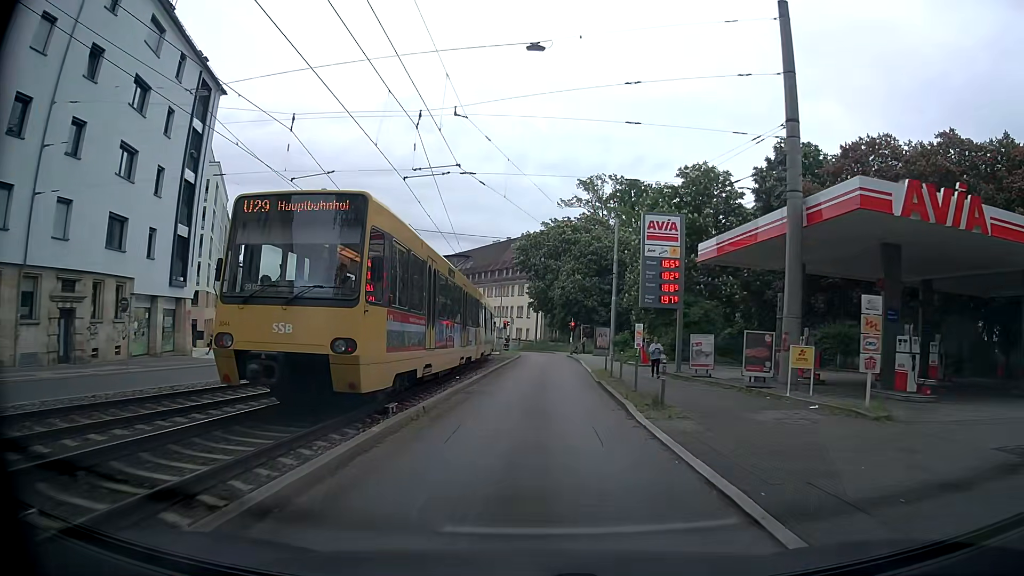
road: tertiary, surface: asphalt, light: Day
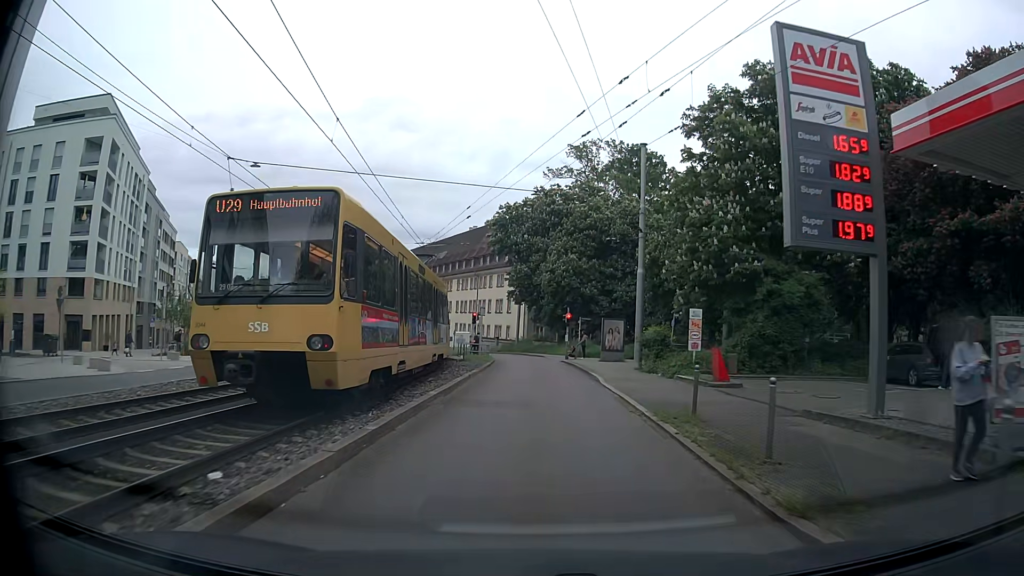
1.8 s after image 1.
(+0.4, +18.1) m; +2°
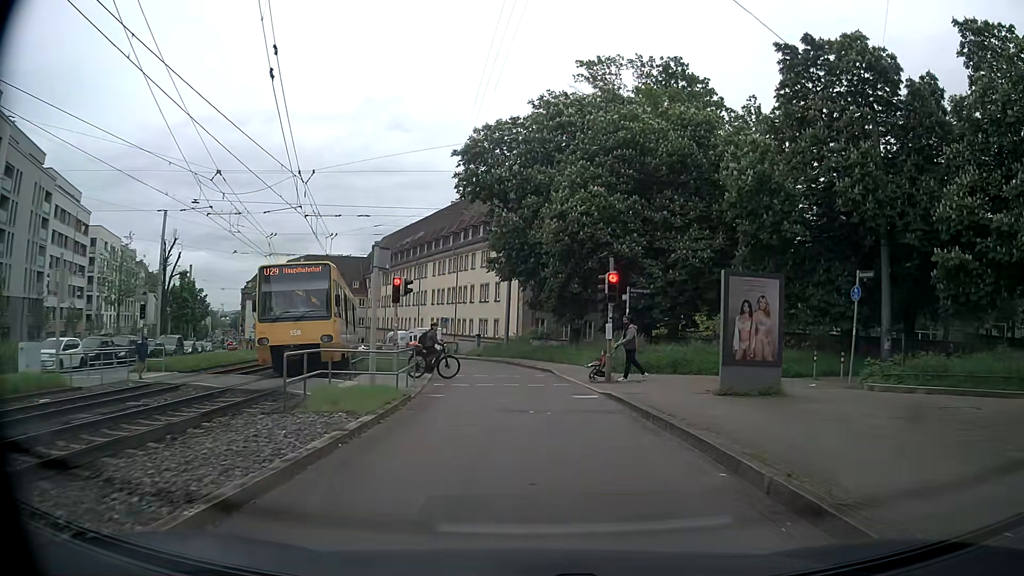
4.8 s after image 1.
(+0.3, +25.9) m; 0°
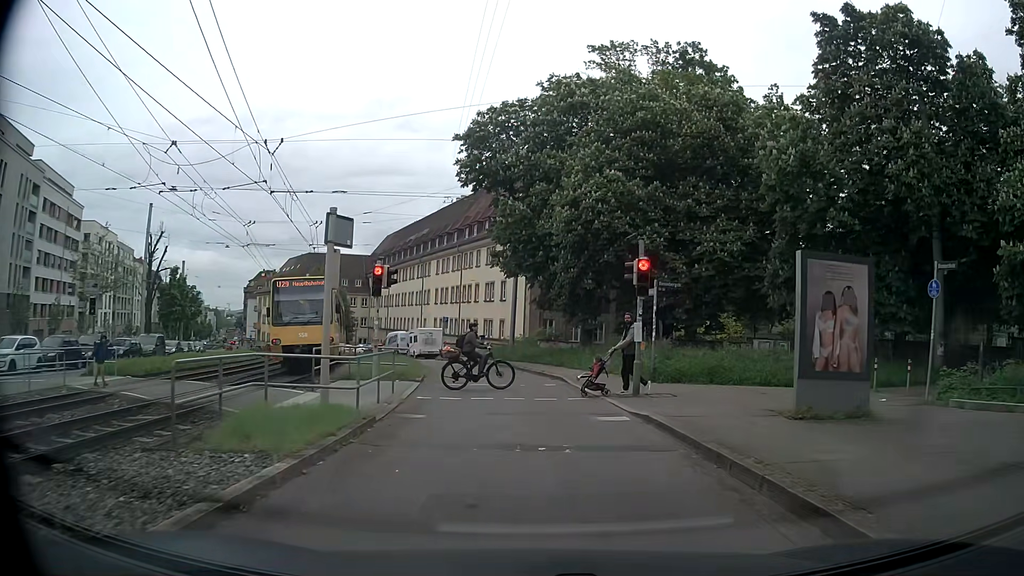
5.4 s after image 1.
(0.0, +3.6) m; -2°
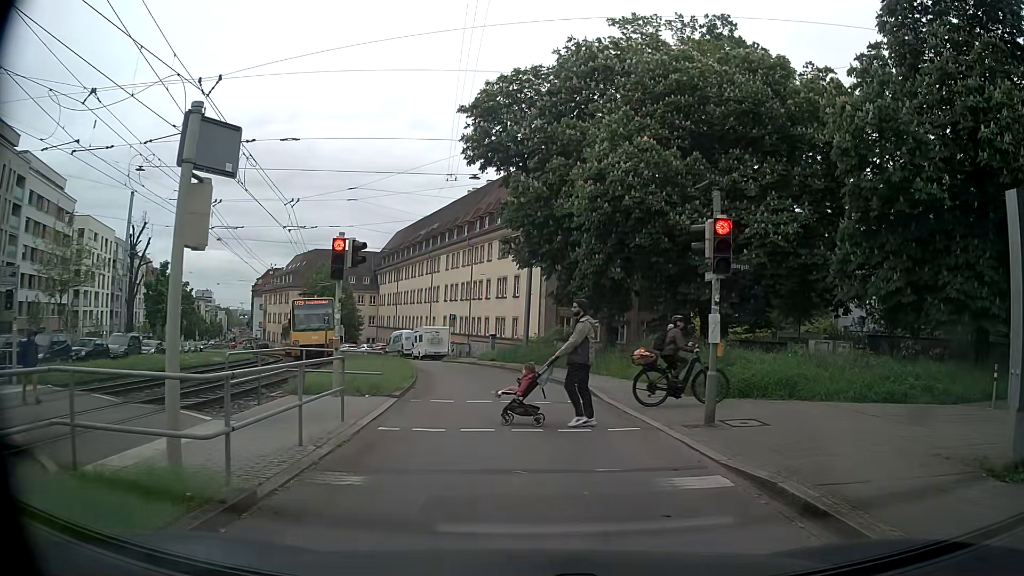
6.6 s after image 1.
(+0.1, +4.6) m; 0°
